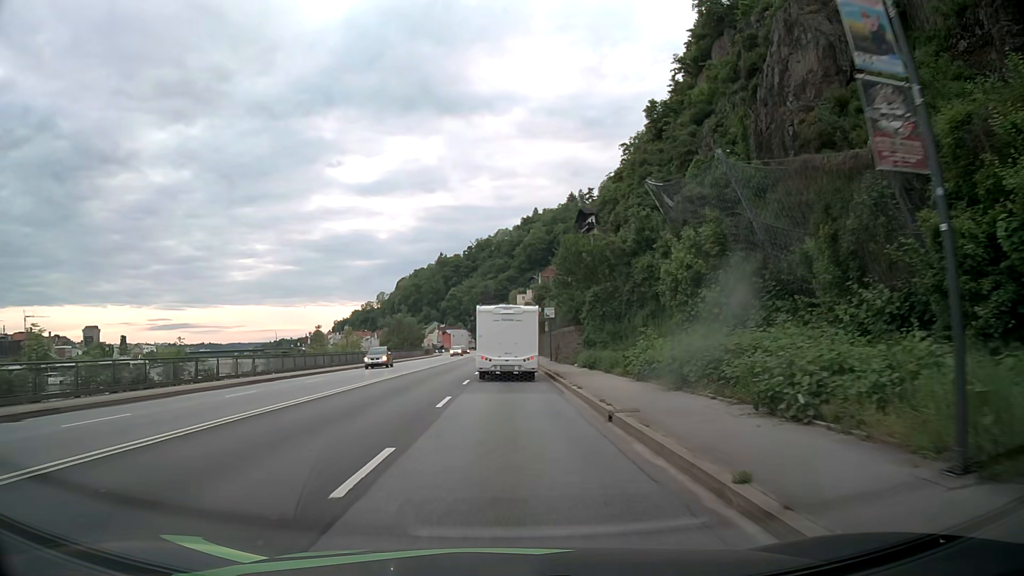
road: primary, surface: asphalt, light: Day
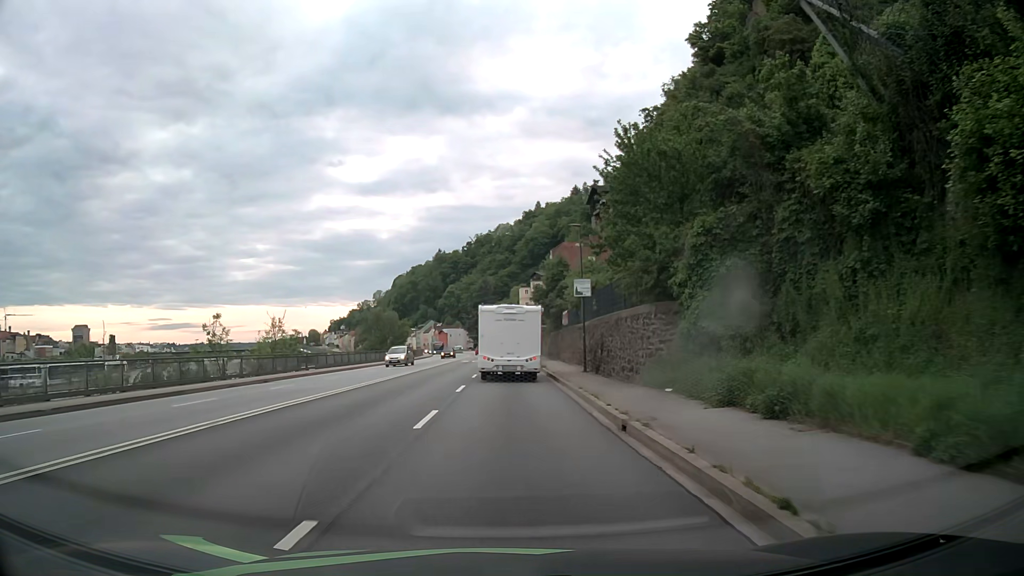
(-0.1, +21.9) m; 0°
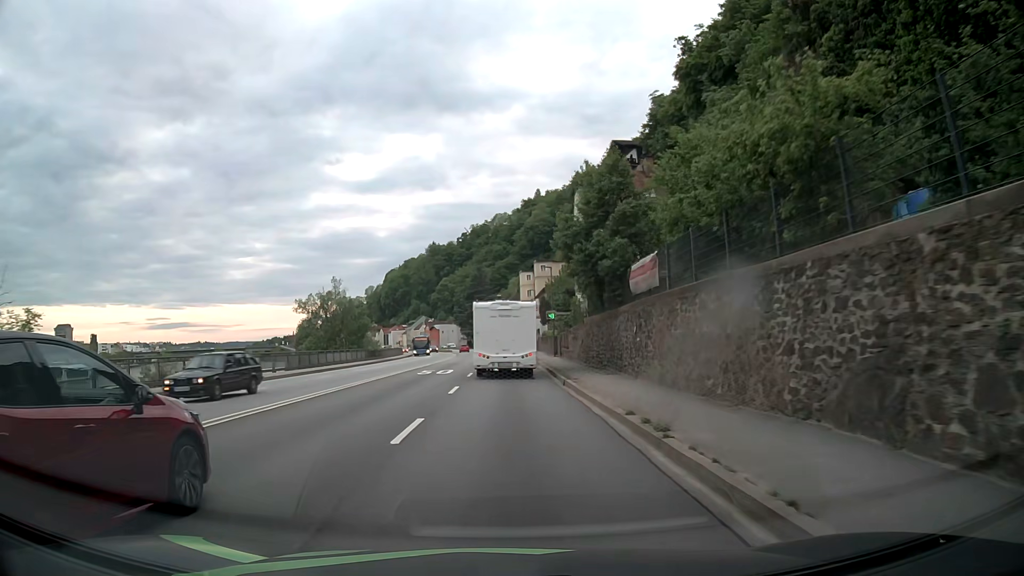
(-0.2, +29.2) m; 0°
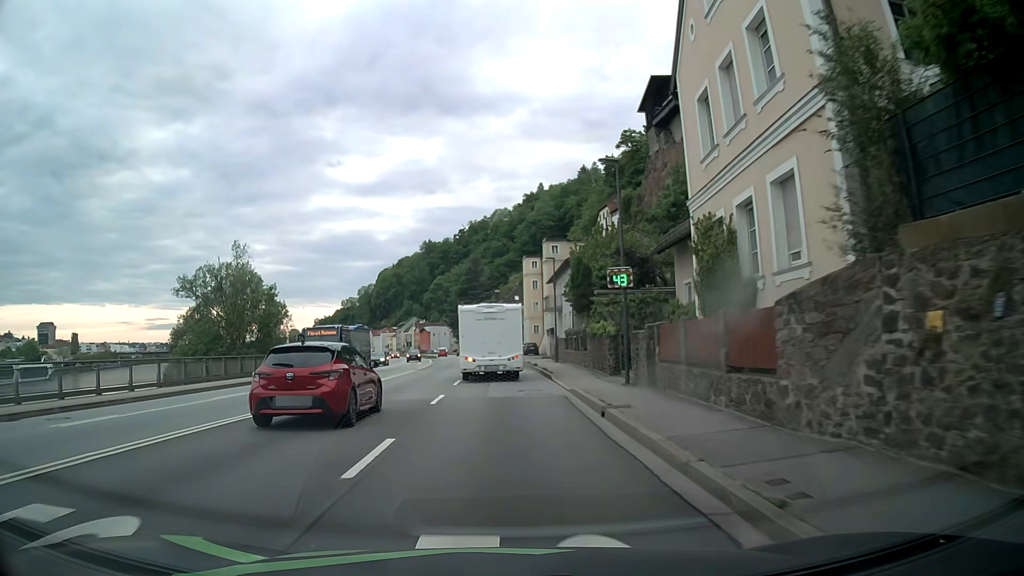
(-0.2, +29.4) m; 0°
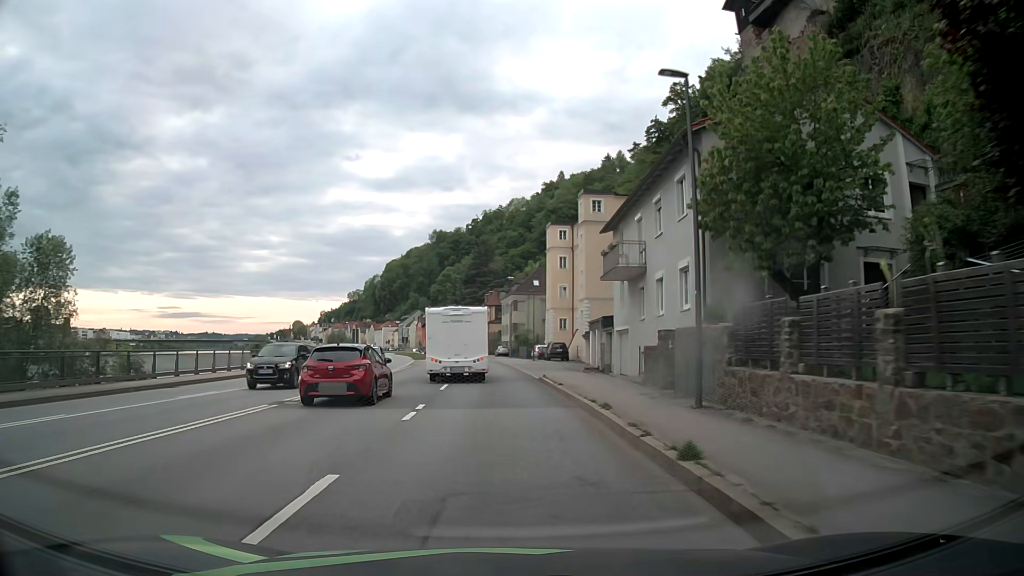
(-0.3, +29.4) m; -1°
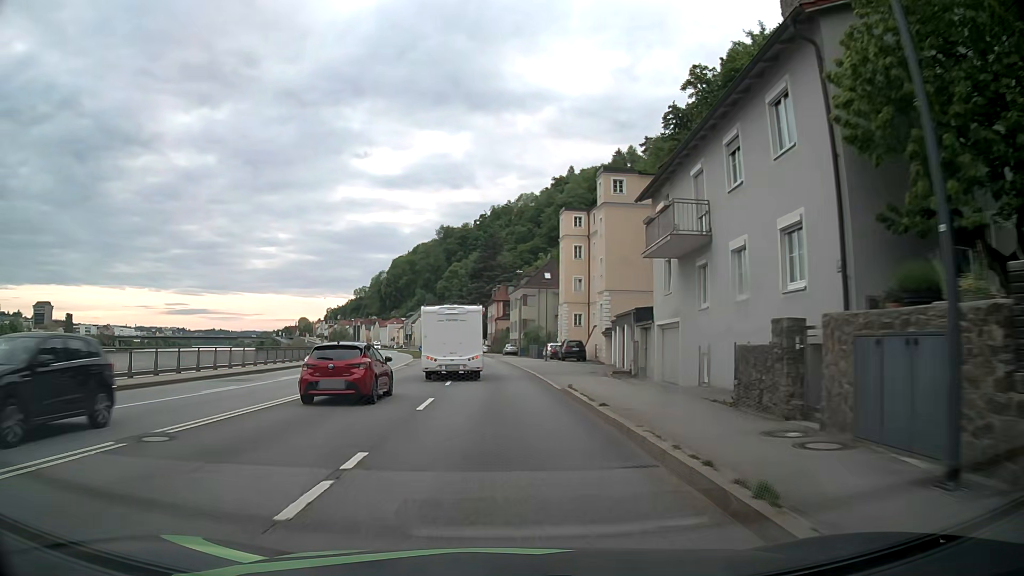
(0.0, +7.4) m; 0°
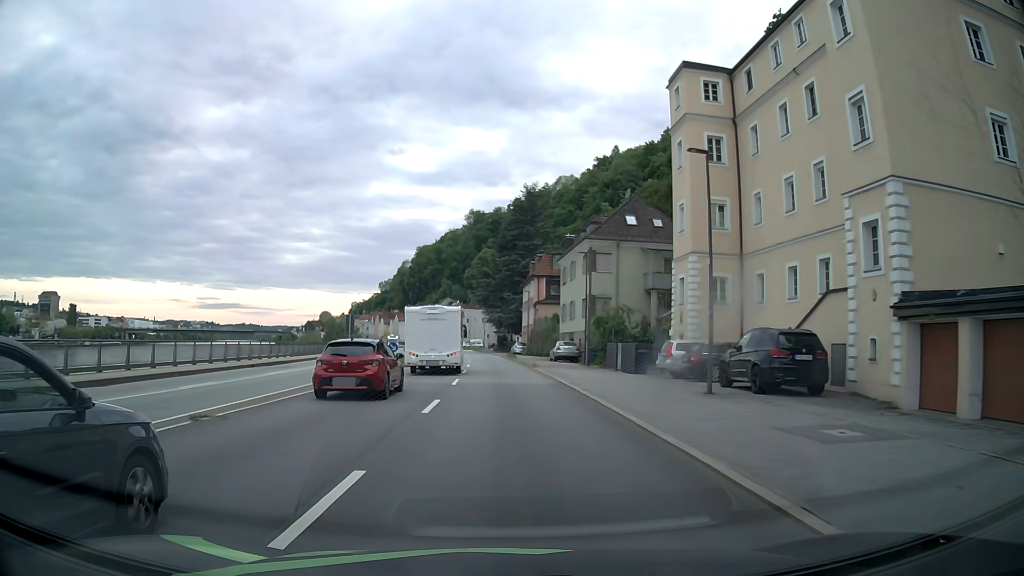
(-1.1, +37.5) m; -3°
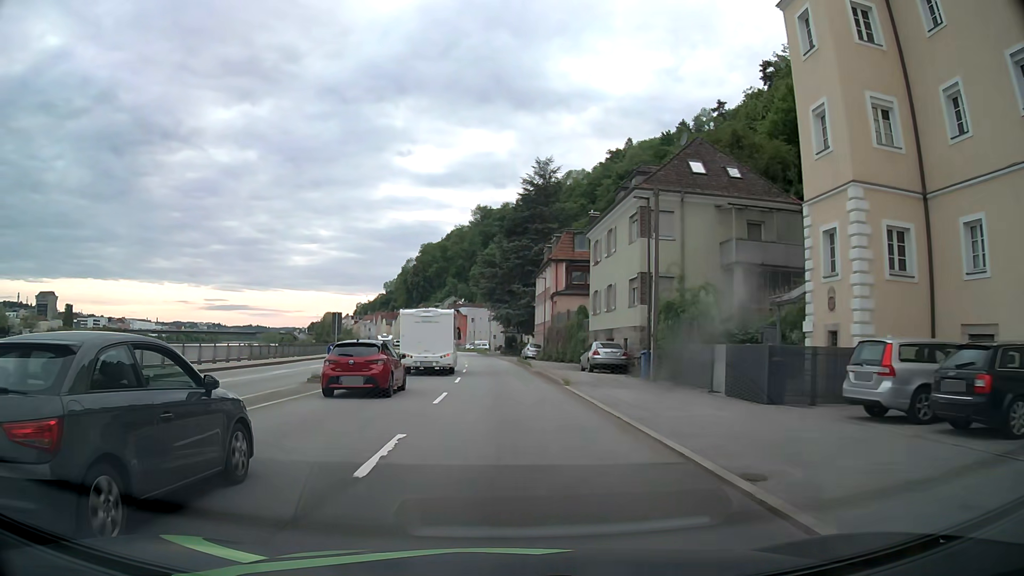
(-0.1, +15.2) m; 0°
(0, +10) (0, +20) (-1, +30) (-1, +40) (-1, +50) (-2, +60) (-3, +70) (-4, +80) (-5, +90) (-6, +100) m
